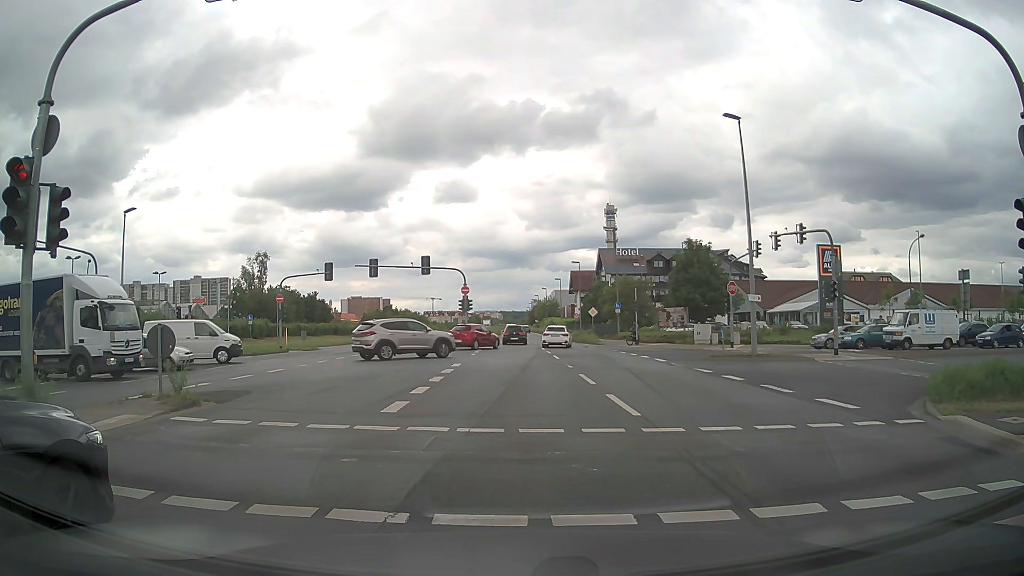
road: primary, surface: asphalt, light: Day
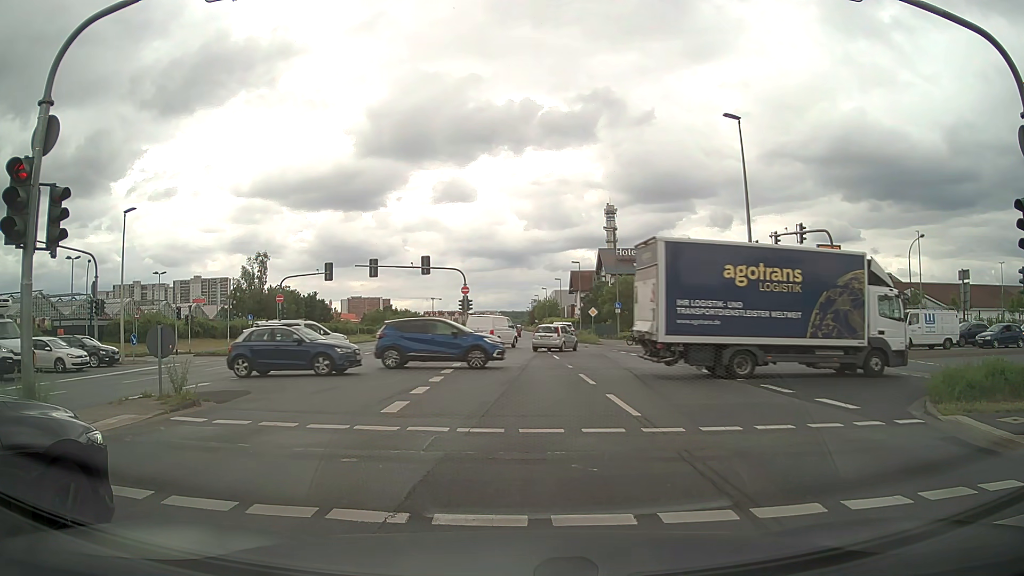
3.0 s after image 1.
(0.0, 0.0) m; 0°
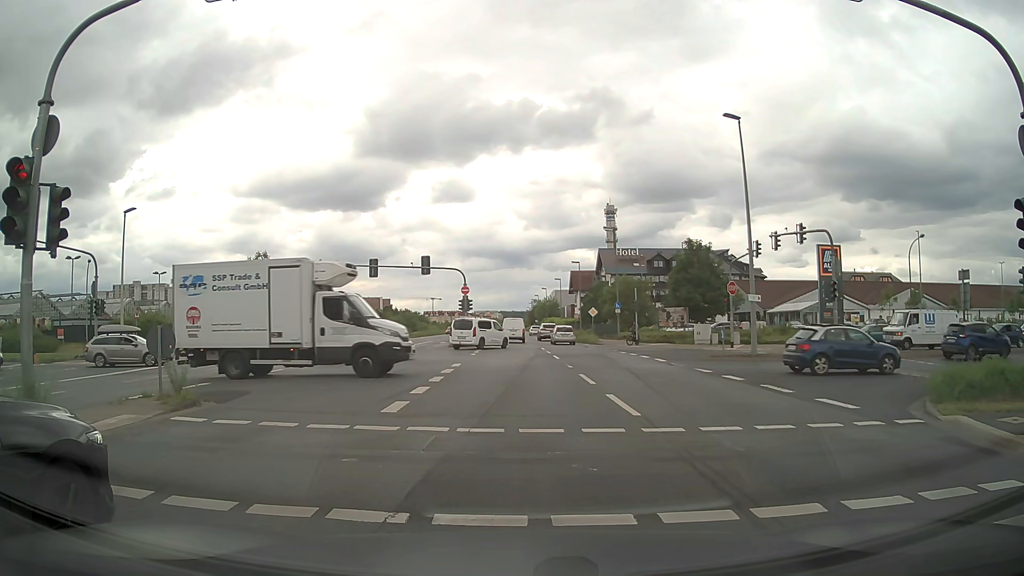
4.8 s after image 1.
(0.0, 0.0) m; 0°
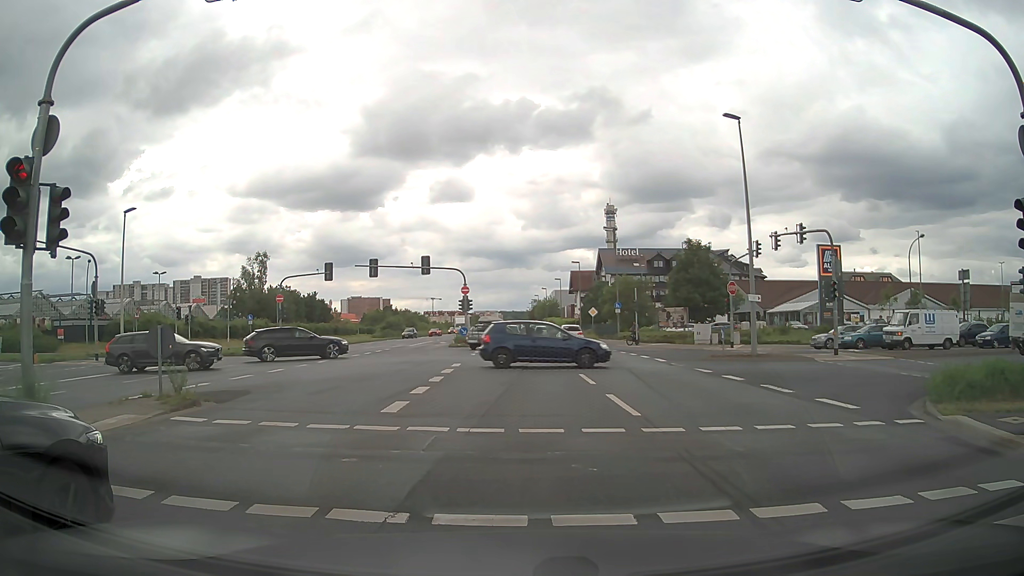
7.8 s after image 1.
(0.0, 0.0) m; 0°
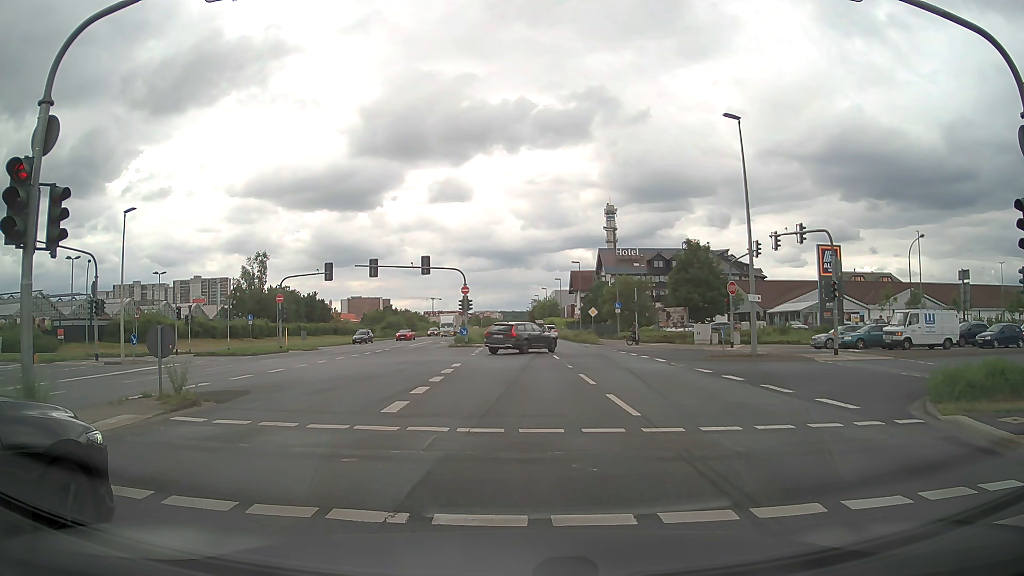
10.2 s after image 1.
(0.0, 0.0) m; 0°
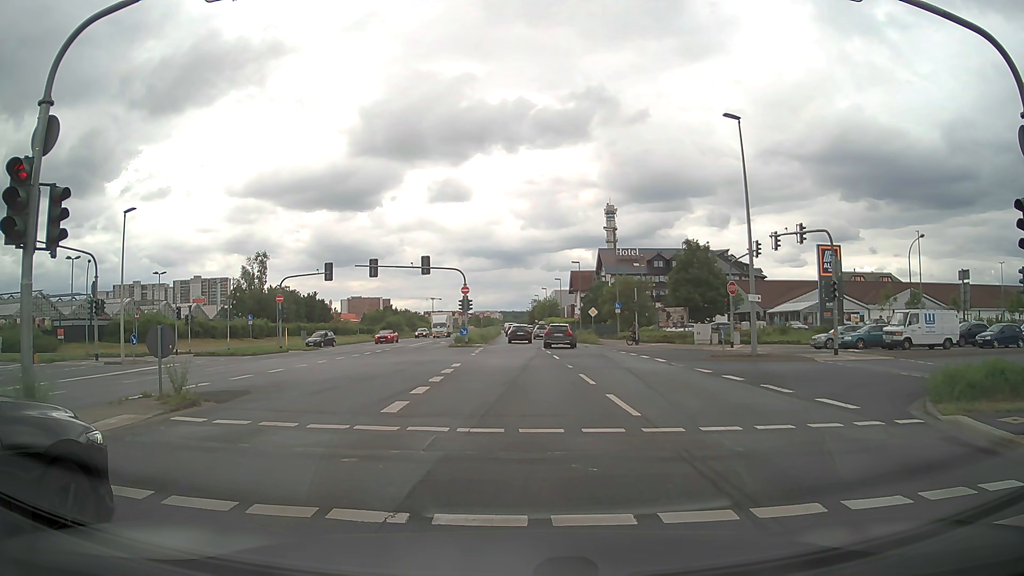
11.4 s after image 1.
(0.0, 0.0) m; 0°
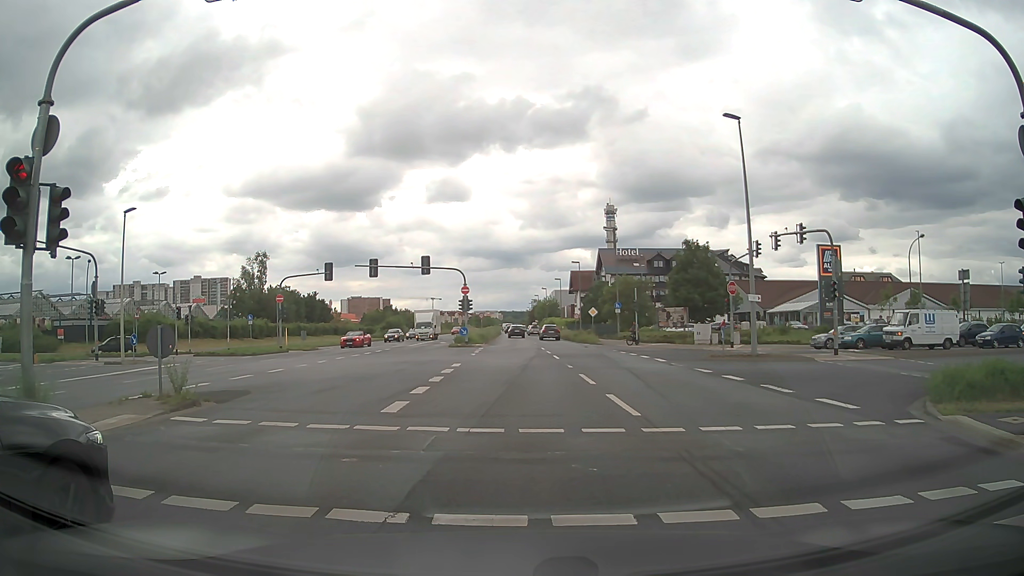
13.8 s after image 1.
(0.0, 0.0) m; 0°
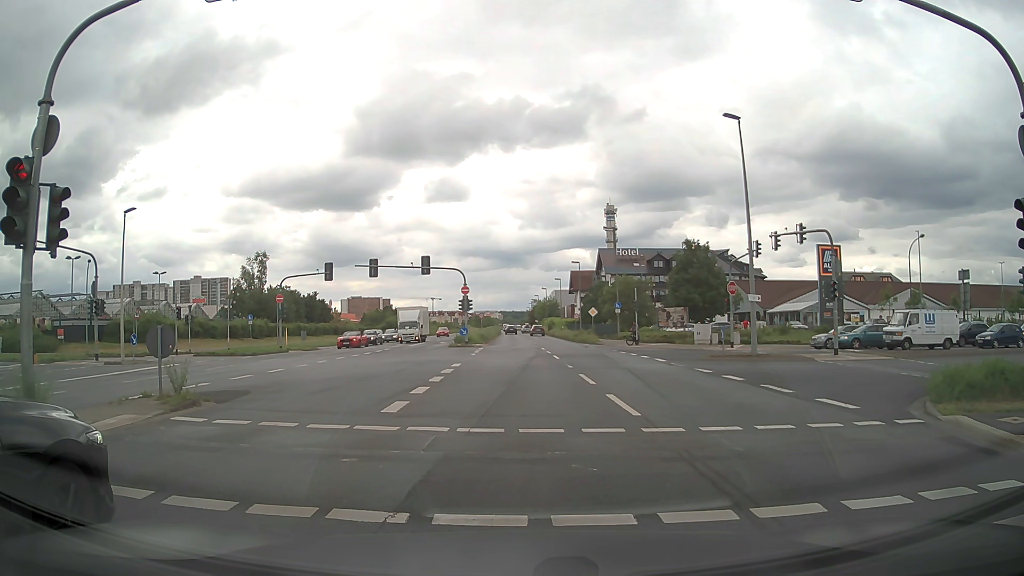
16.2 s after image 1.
(0.0, 0.0) m; 0°
(0, +10) (0, +20) (0, +30) (0, +40) (0, +50) (0, +60) (0, +70) (0, +80) (-1, +90) (-1, +100) m
